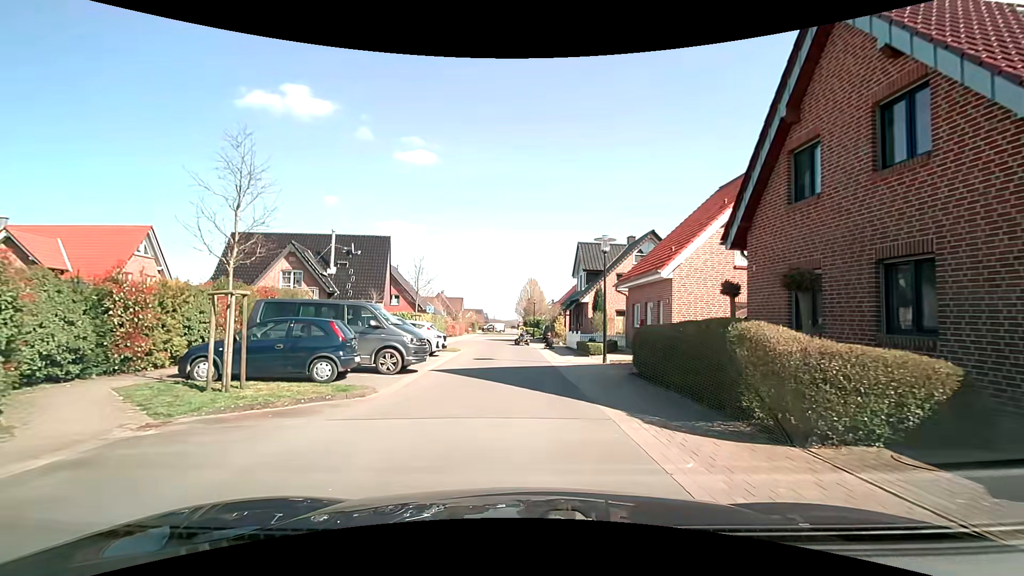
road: residential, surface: asphalt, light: Day
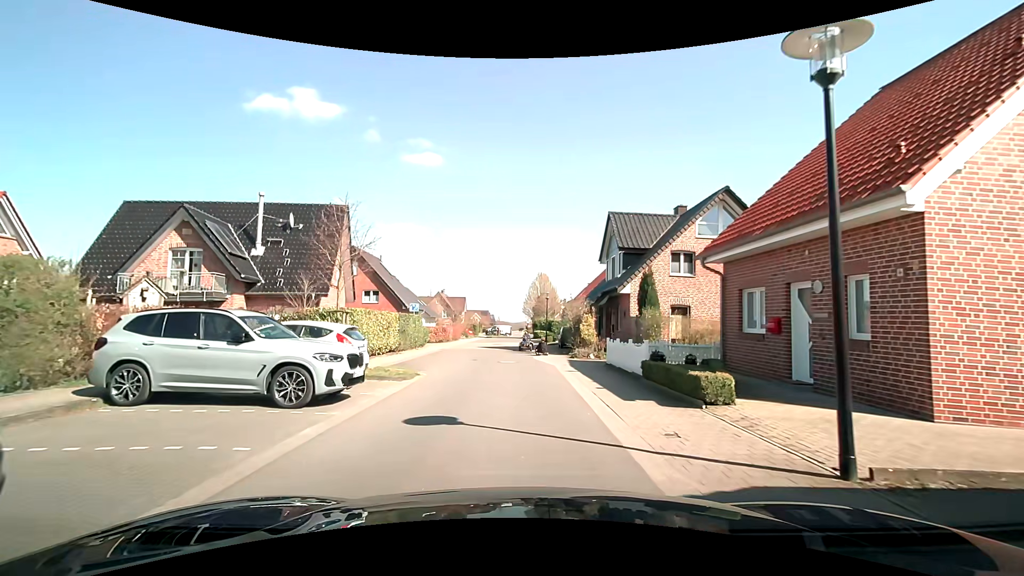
(-0.1, +12.3) m; -1°
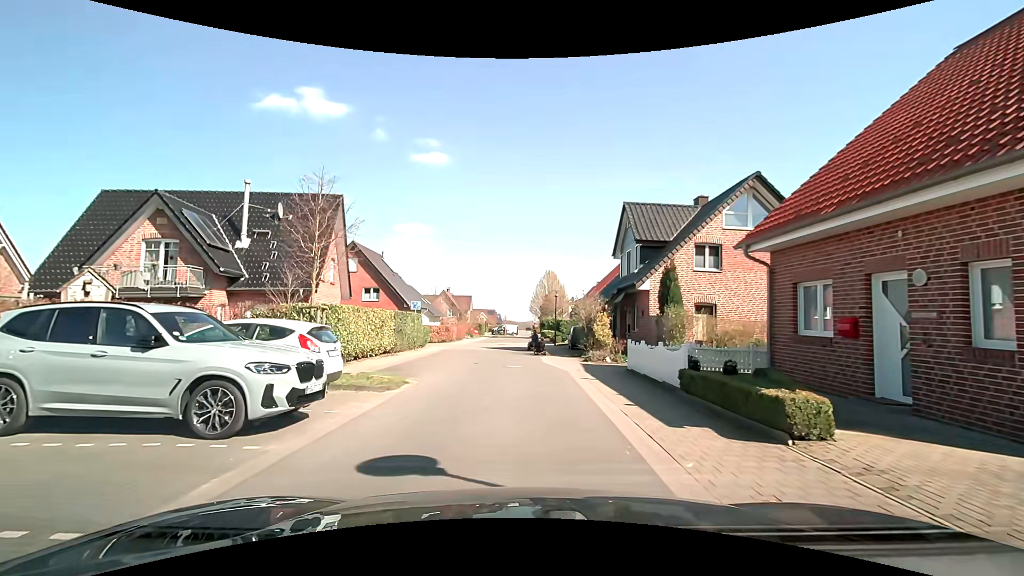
(0.0, +2.4) m; -1°
